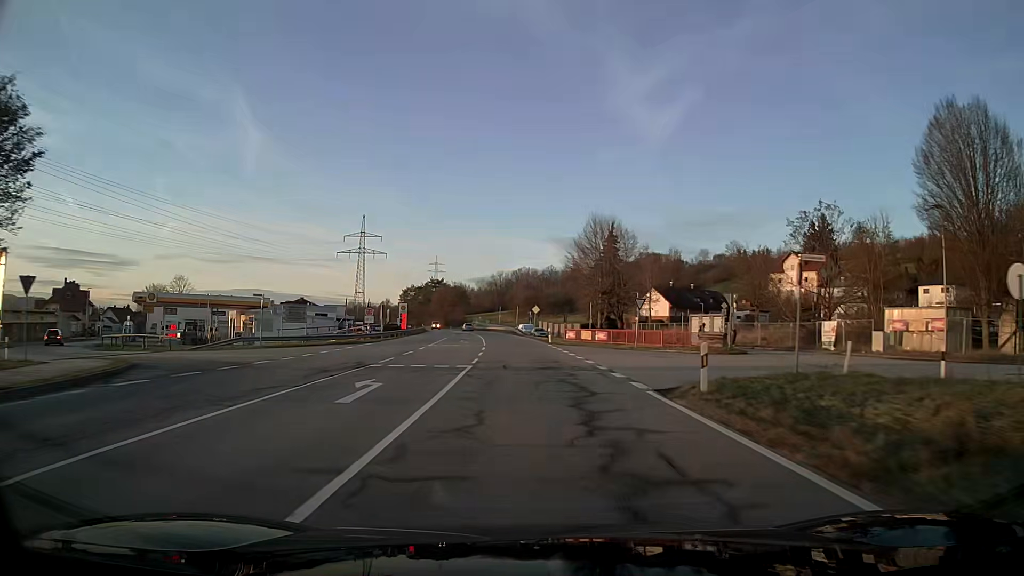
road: primary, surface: asphalt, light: Day
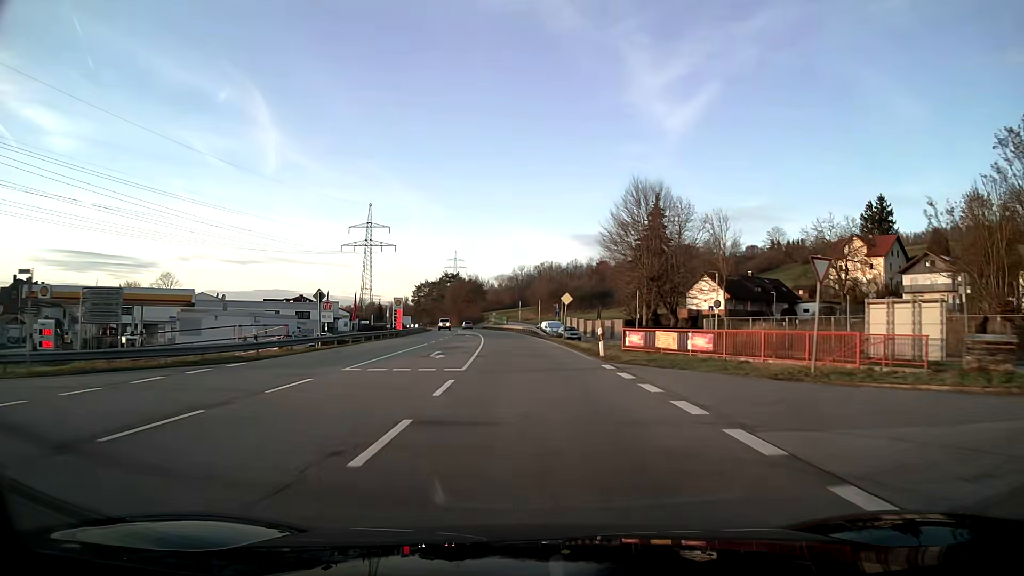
(-0.4, +23.0) m; -2°
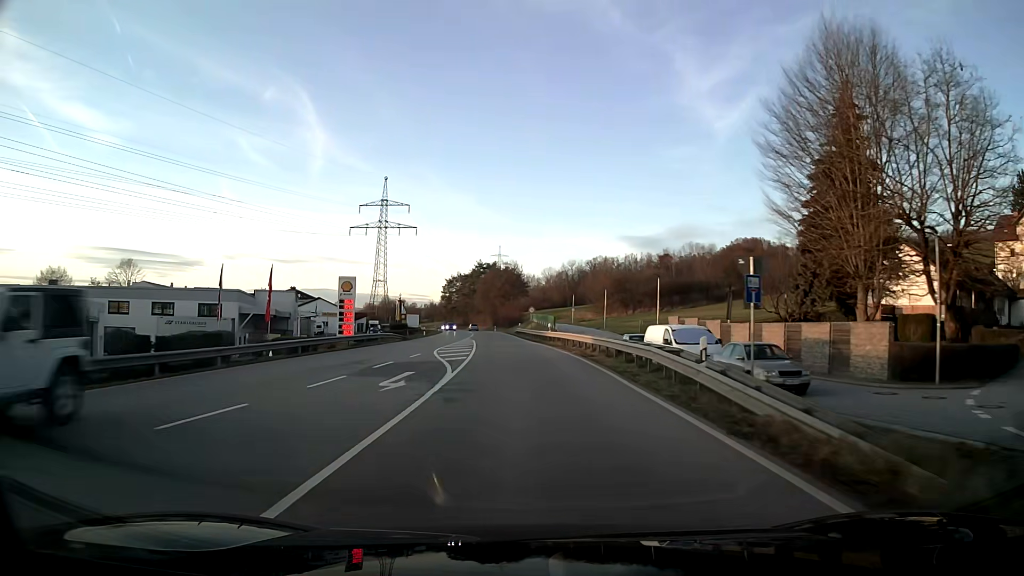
(-1.6, +46.2) m; -4°
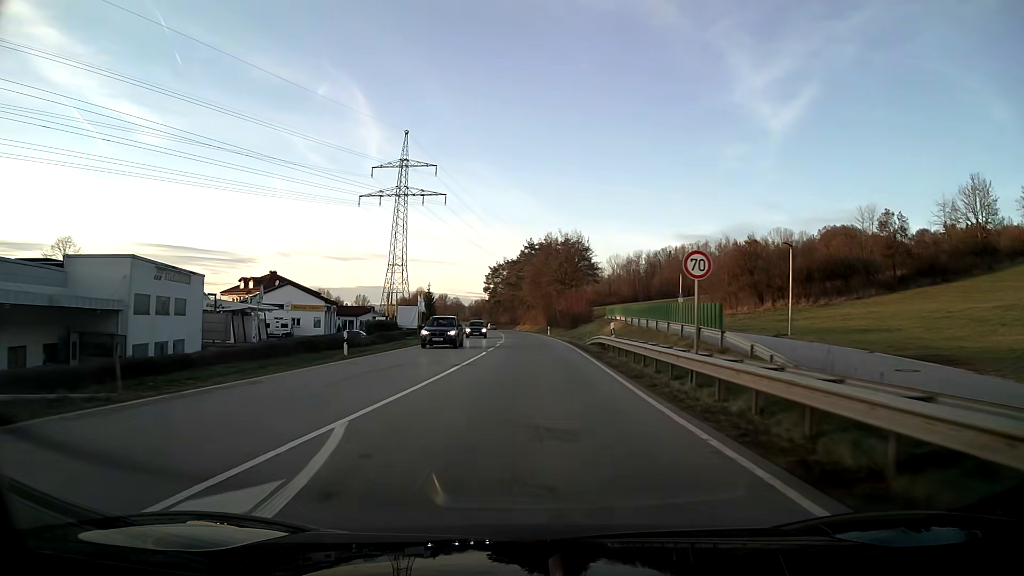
(-2.0, +46.7) m; -4°
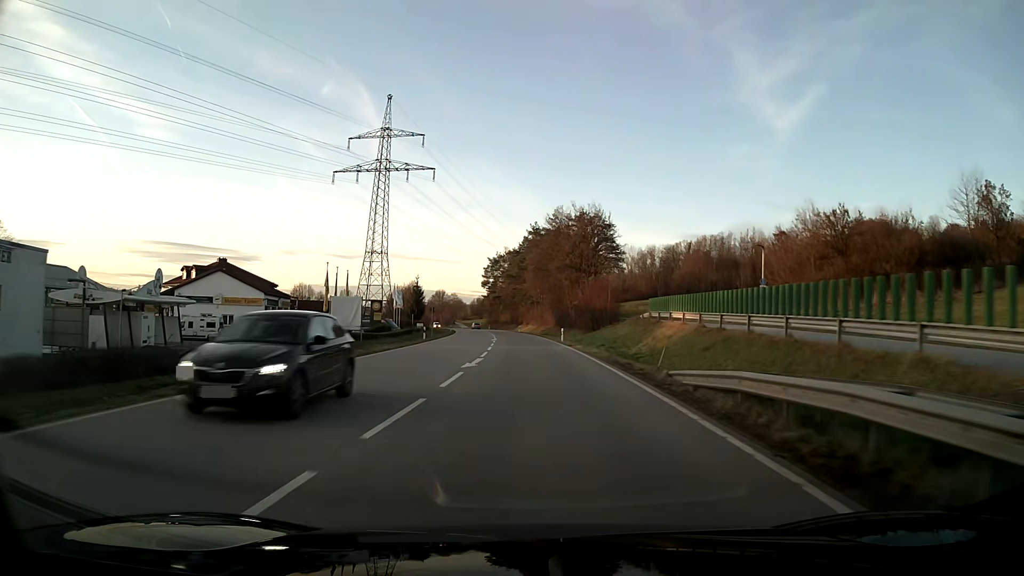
(-0.1, +23.5) m; -1°
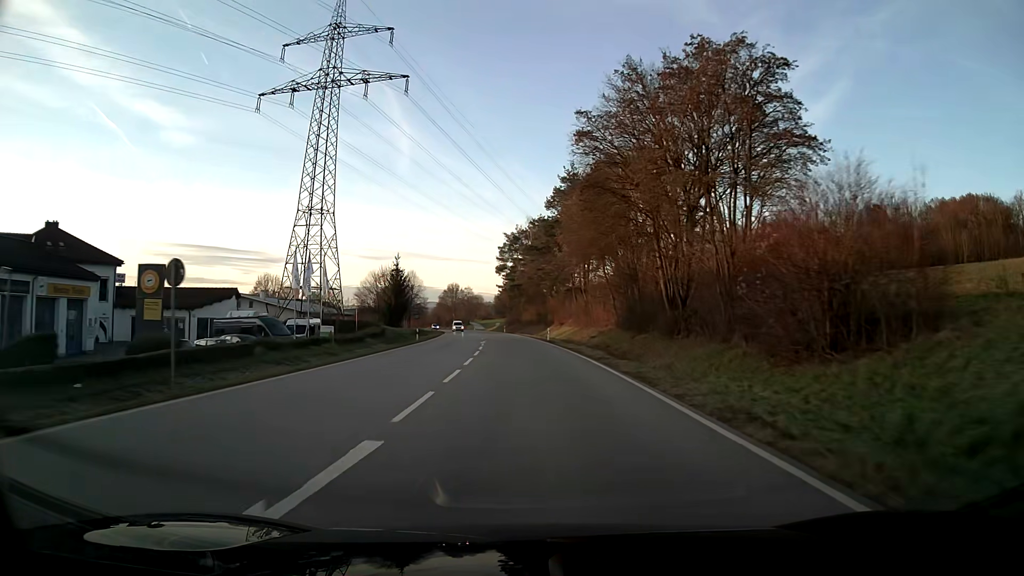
(-0.9, +47.0) m; -3°
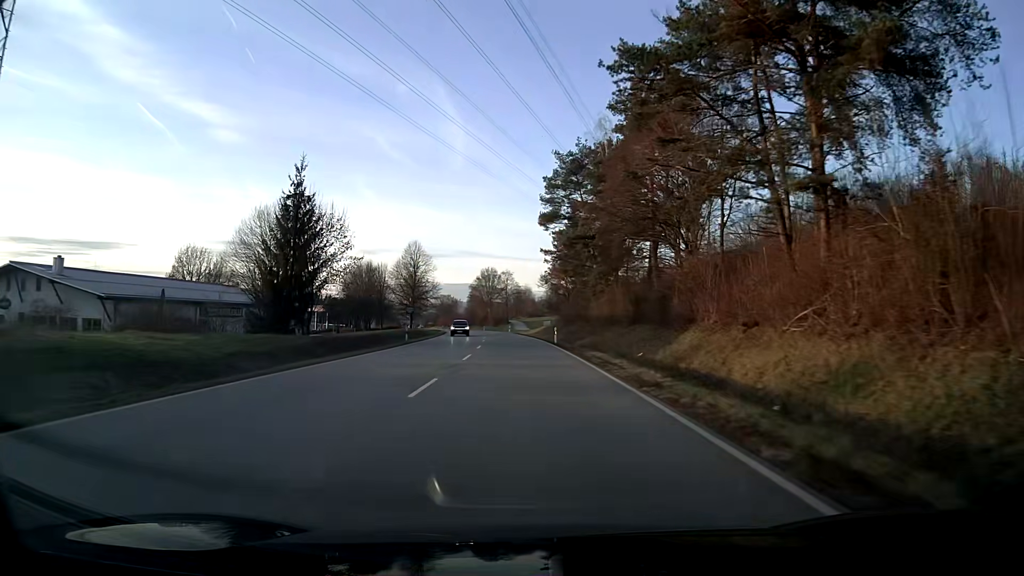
(-2.3, +58.5) m; -5°
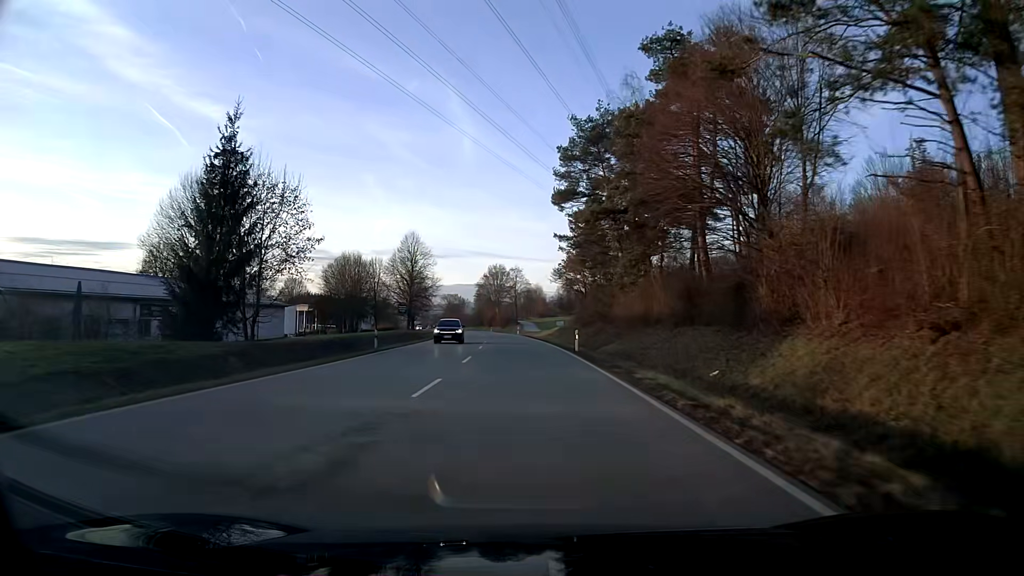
(-0.1, +11.7) m; -1°
(0, +10) (0, +20) (-1, +30) (-1, +40) (-2, +50) (-2, +60) (-3, +70) (-4, +80) (-5, +90) (-6, +100) m
